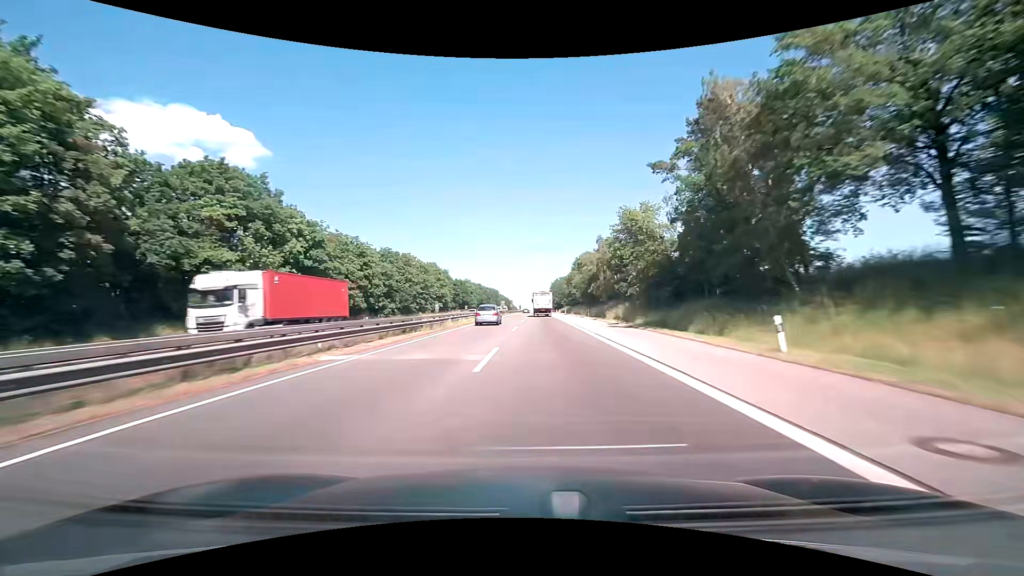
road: motorway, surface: asphalt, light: Day
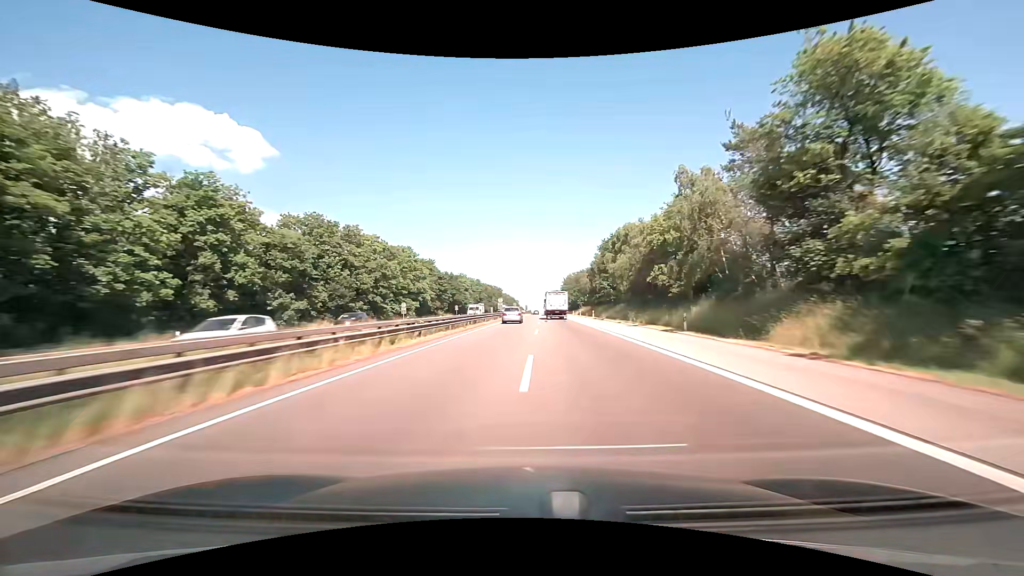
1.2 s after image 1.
(-0.3, +37.6) m; -1°
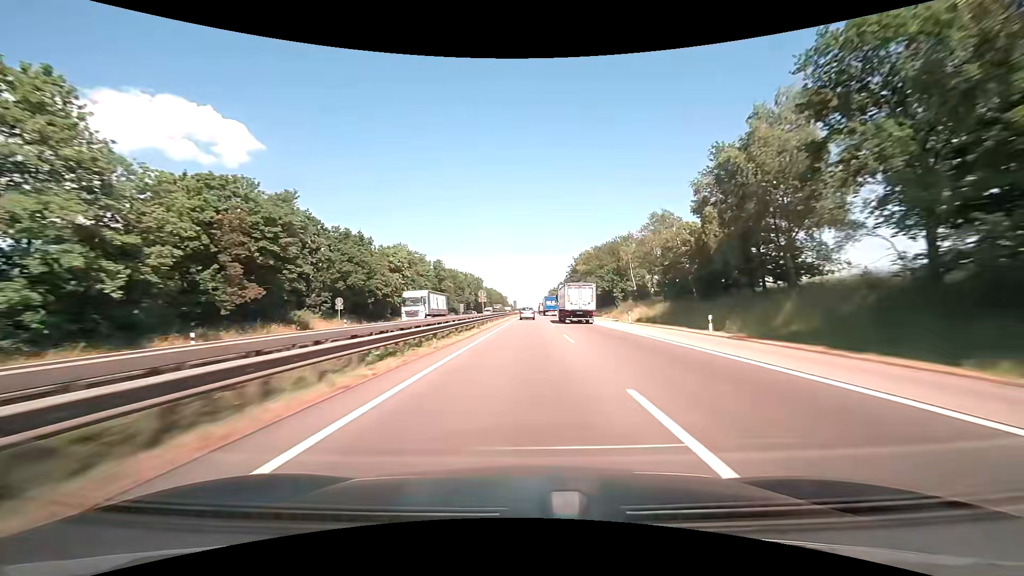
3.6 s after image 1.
(+0.8, +76.8) m; +1°
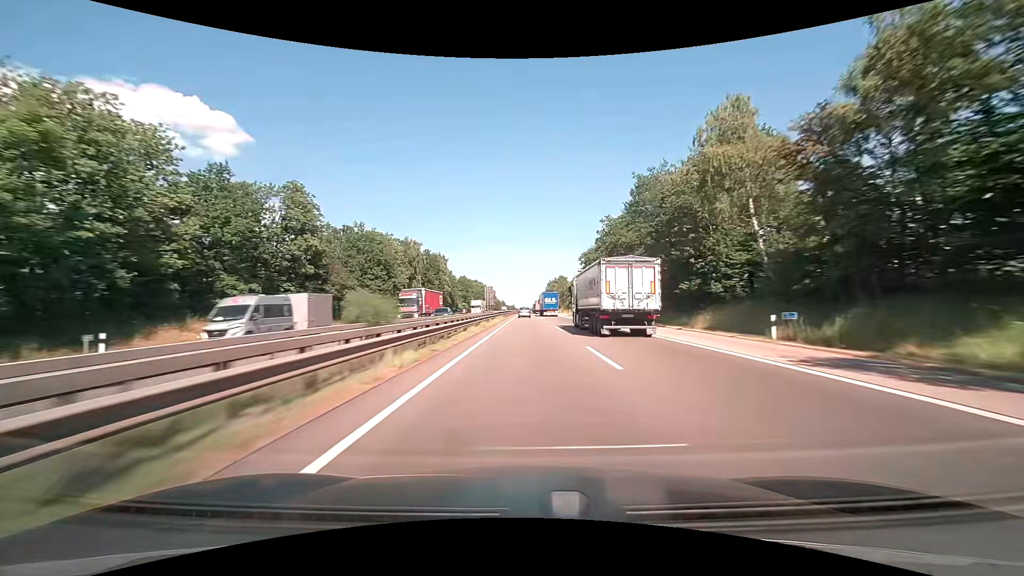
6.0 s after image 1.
(+0.6, +79.8) m; +1°
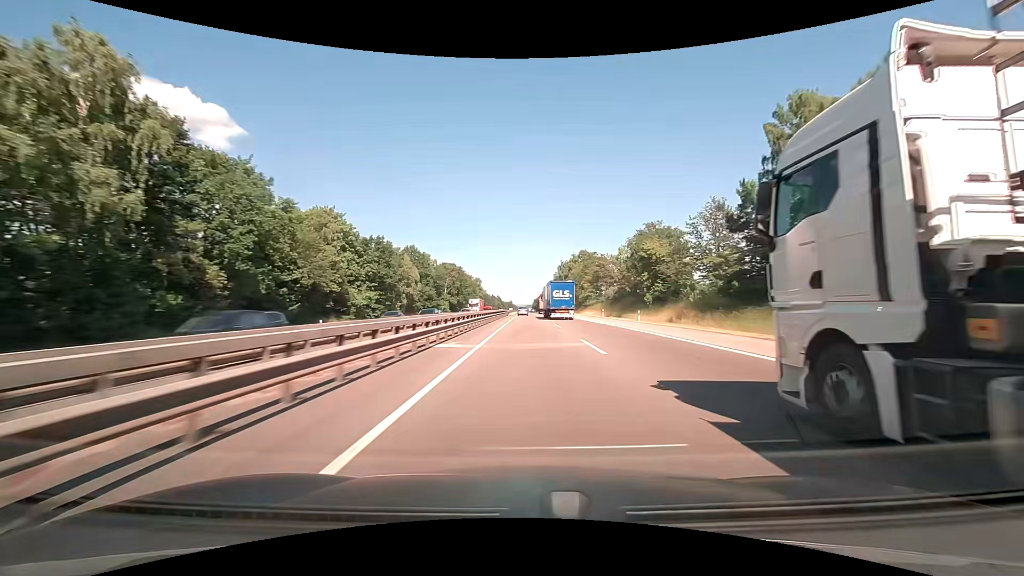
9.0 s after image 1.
(+0.1, +102.9) m; 0°
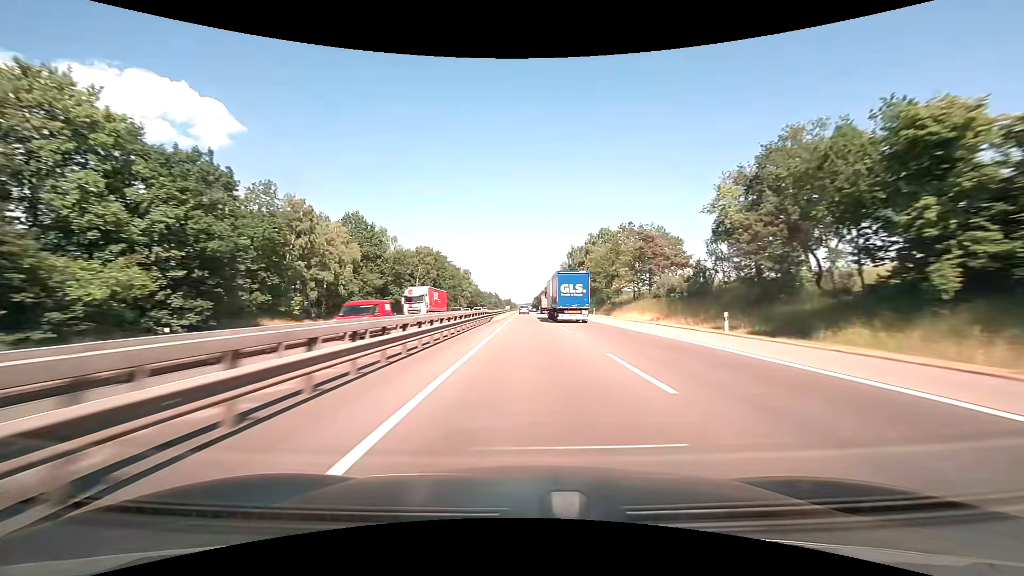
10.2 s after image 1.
(+0.1, +41.5) m; 0°
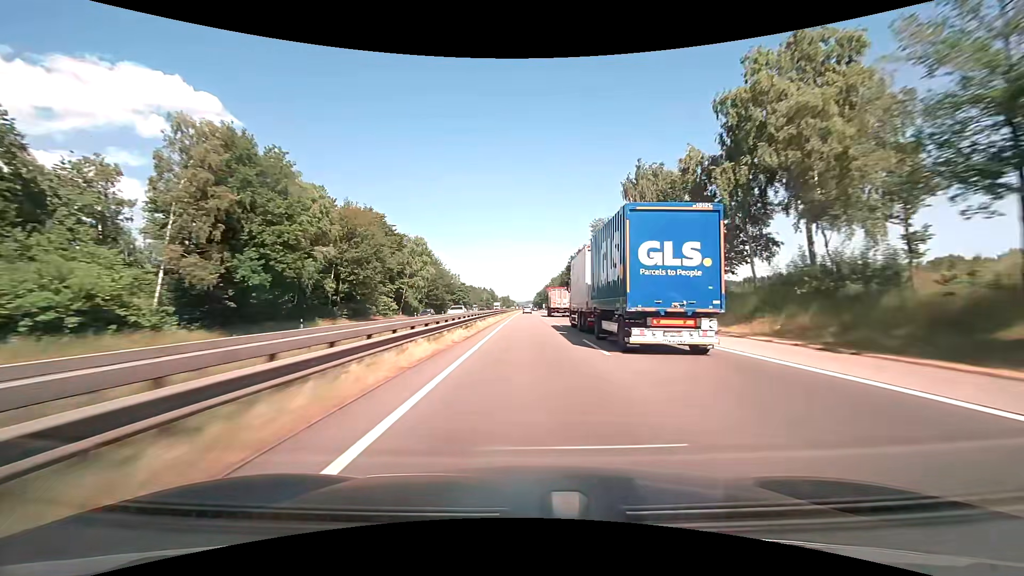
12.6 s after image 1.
(+0.3, +82.8) m; 0°
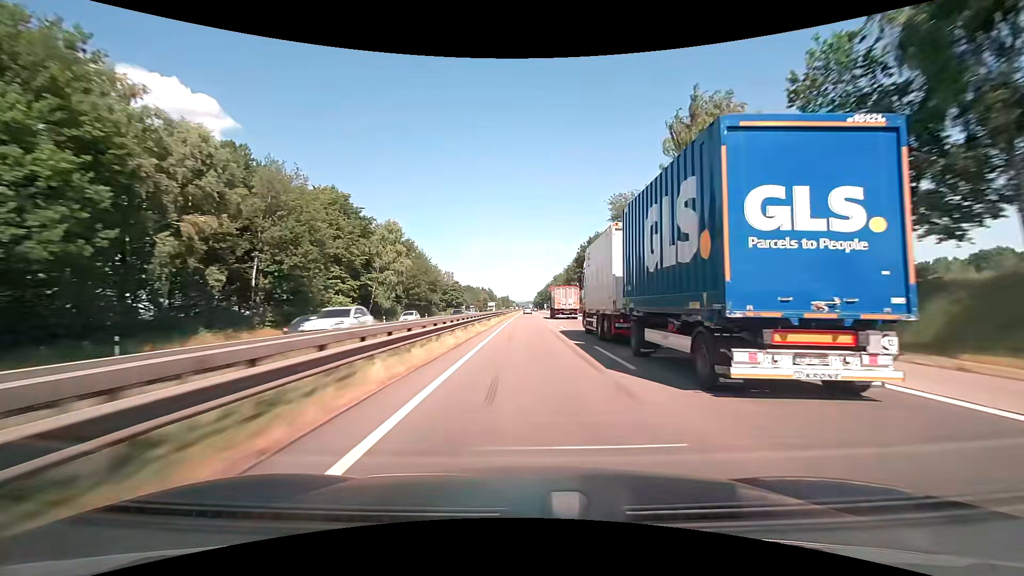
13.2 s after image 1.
(0.0, +20.6) m; 0°
(0, +10) (0, +20) (0, +30) (0, +40) (0, +50) (0, +60) (0, +70) (0, +80) (0, +90) (0, +100) m
